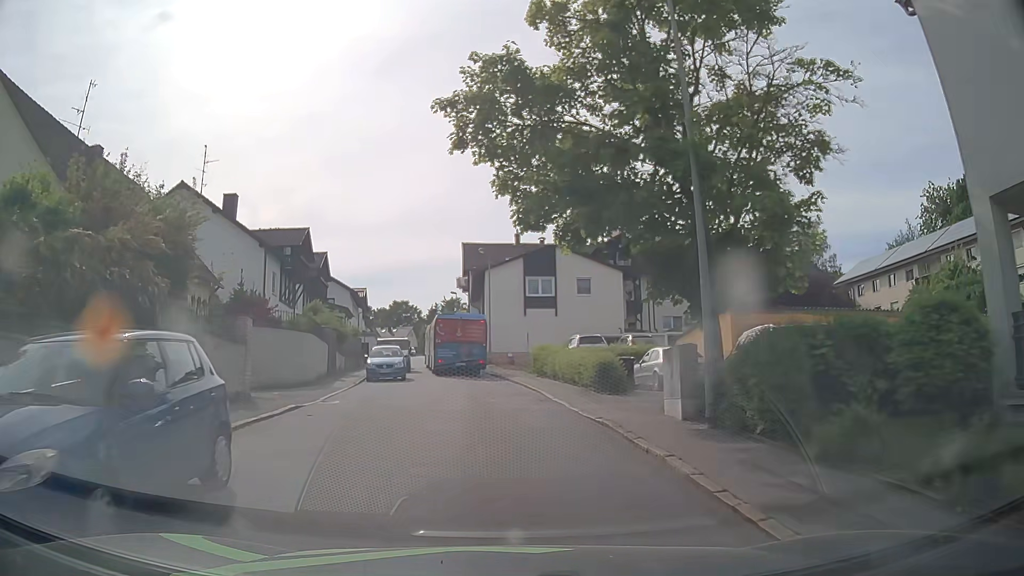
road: residential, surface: asphalt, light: Day
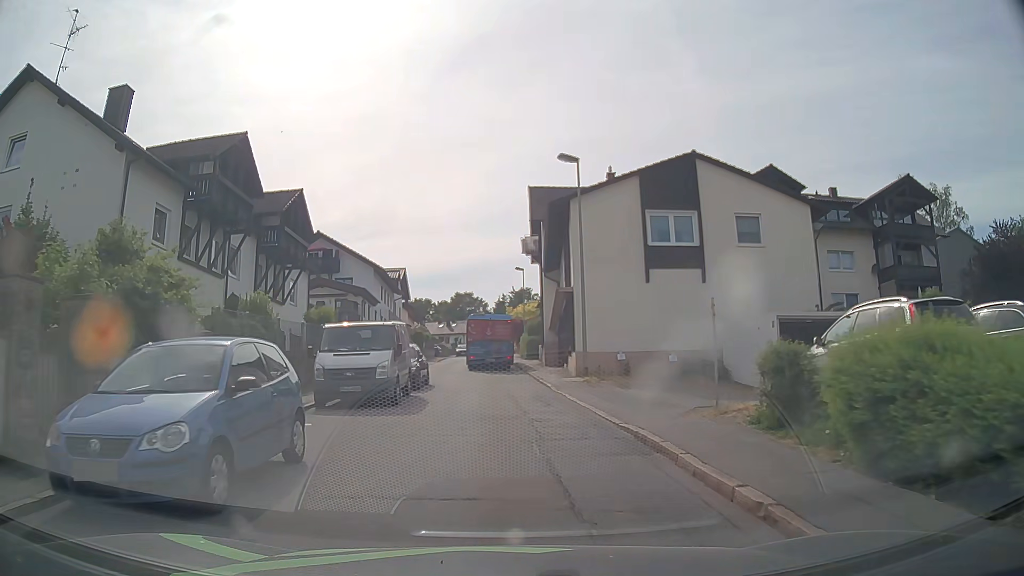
(-1.0, +23.1) m; -5°
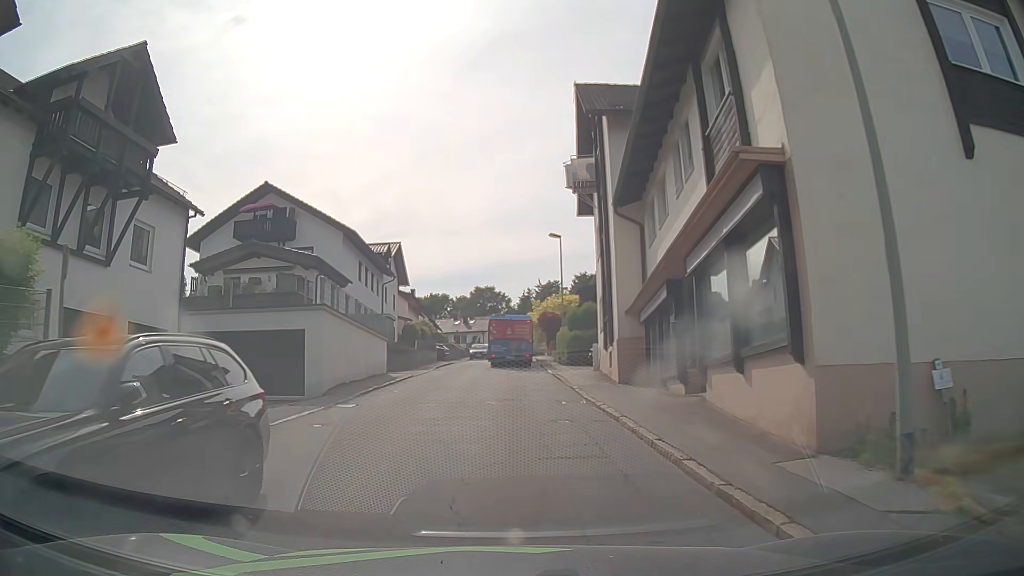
(-0.4, +18.5) m; -2°
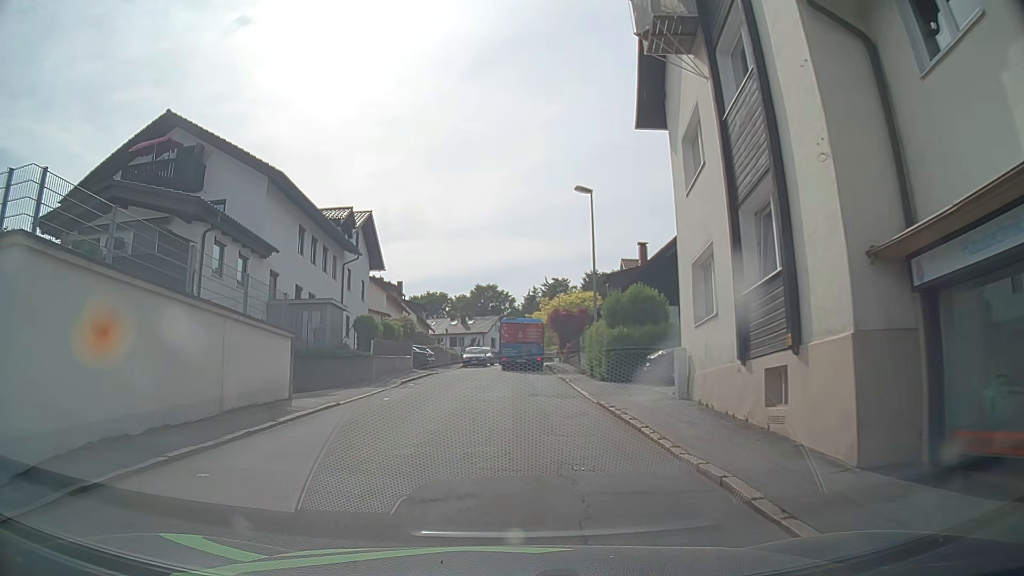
(-0.1, +13.9) m; +1°
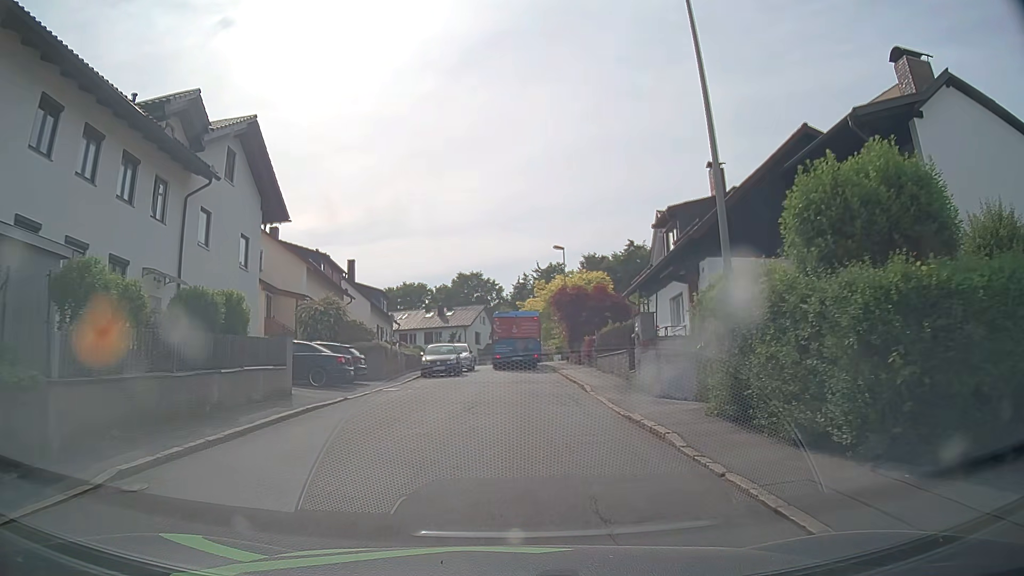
(-0.3, +18.5) m; -1°
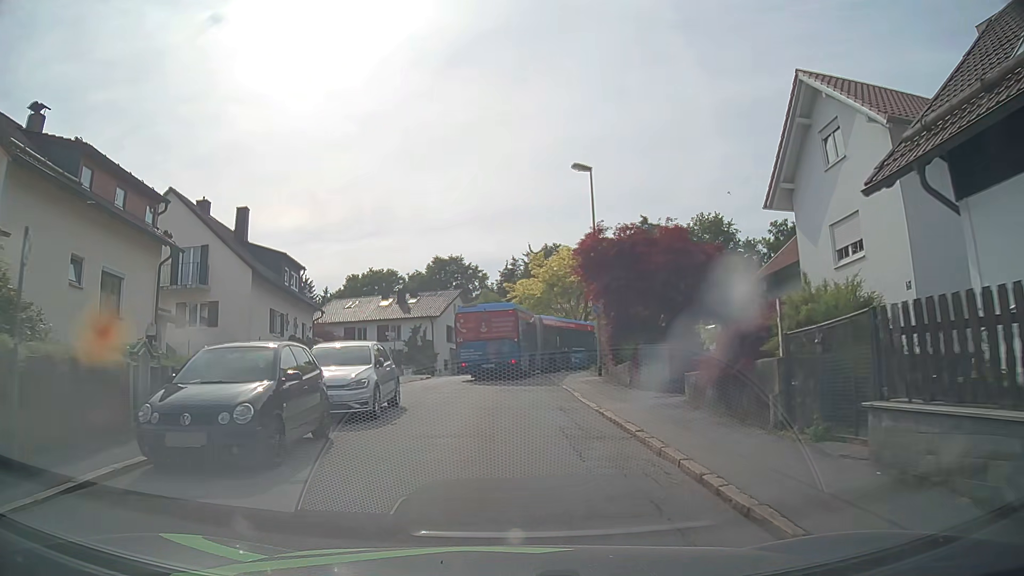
(+0.3, +22.0) m; +1°
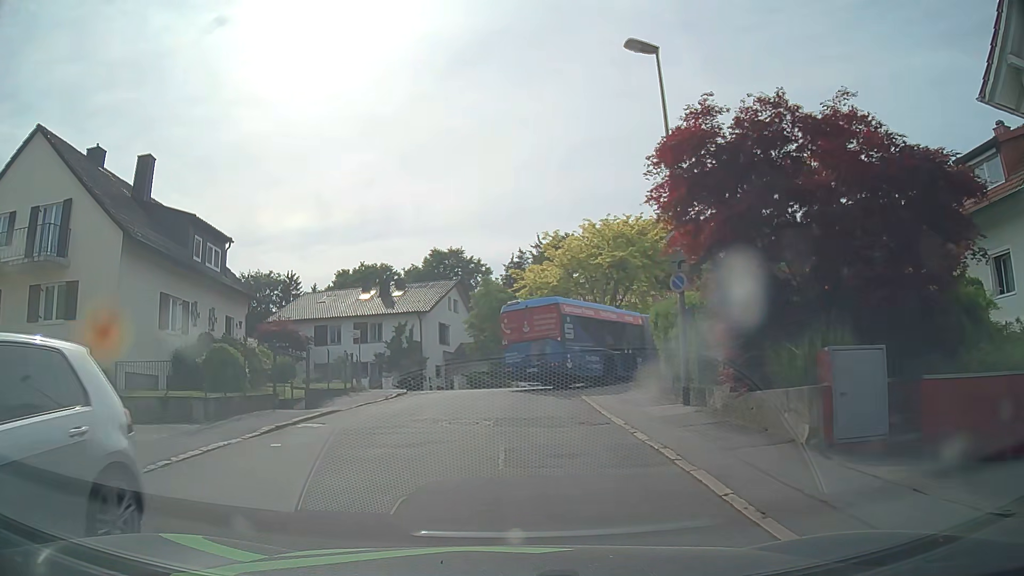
(0.0, +11.3) m; -1°
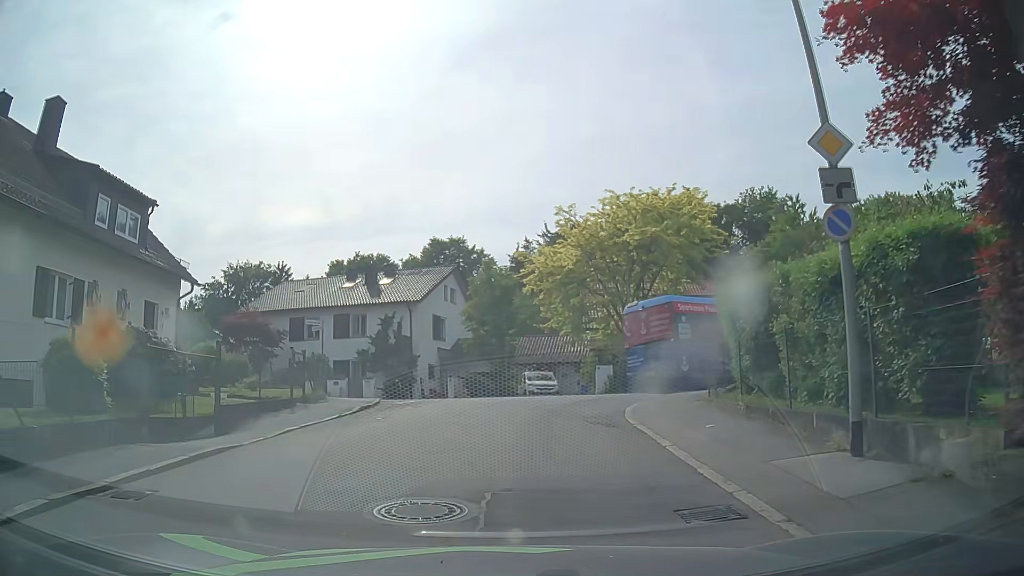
(0.0, +6.9) m; 0°
